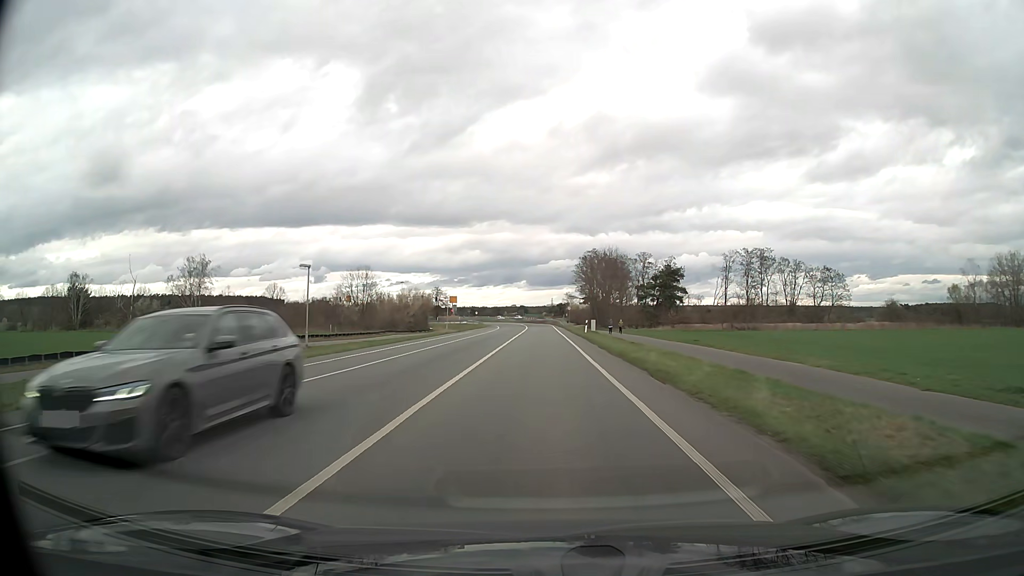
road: tertiary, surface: asphalt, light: Day
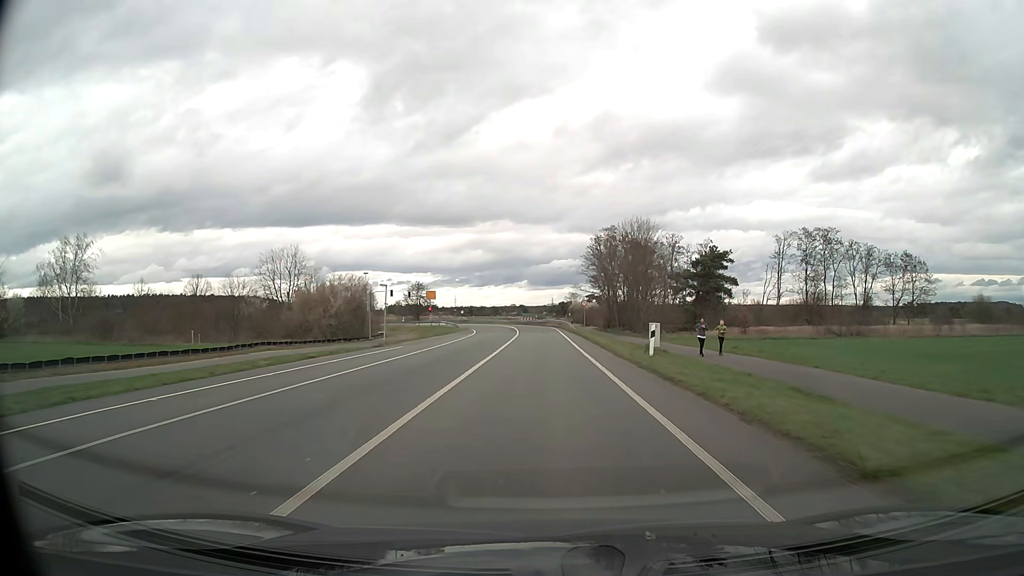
(-0.1, +34.1) m; 0°
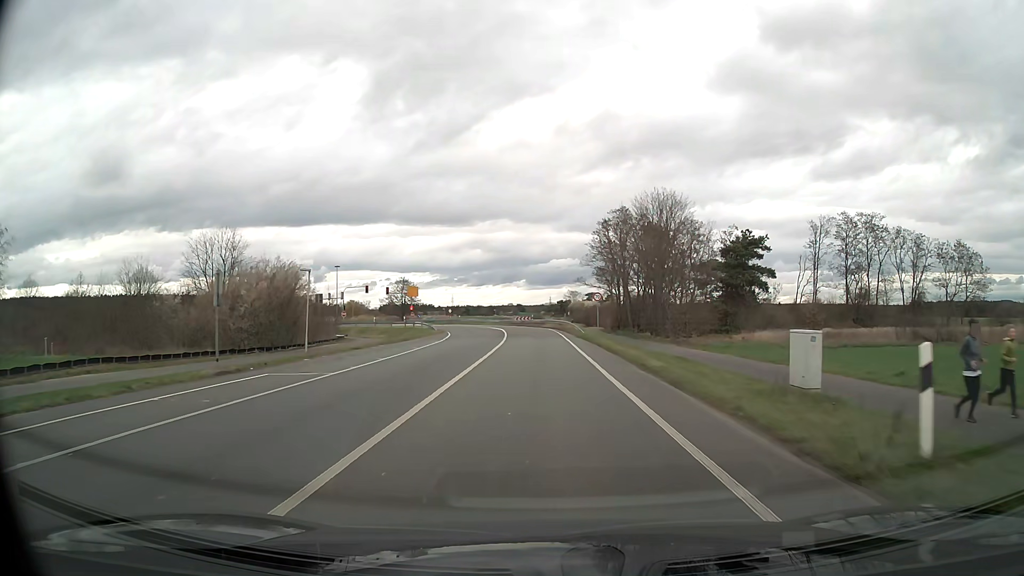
(0.0, +17.0) m; 0°
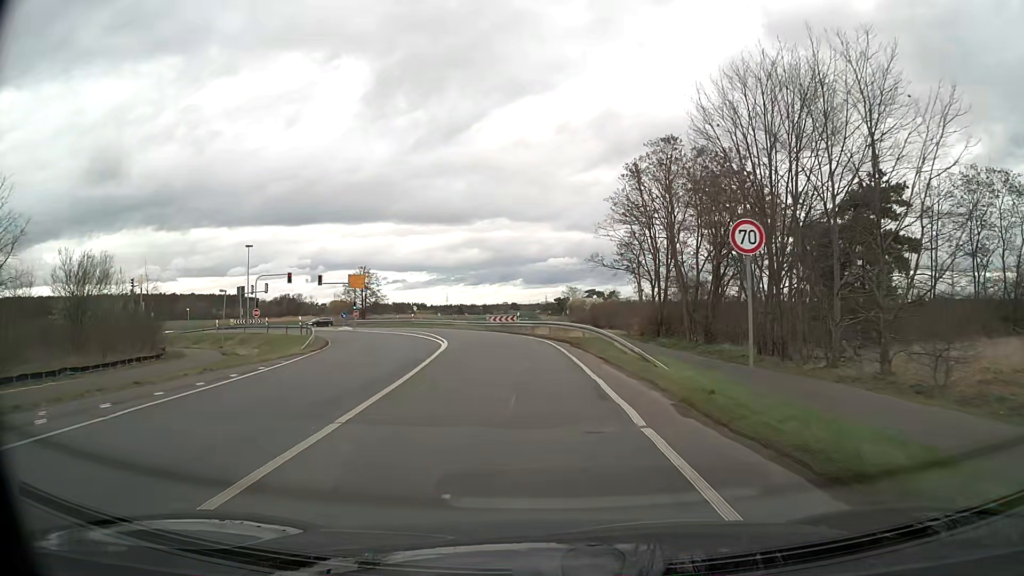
(+0.2, +33.9) m; +1°
